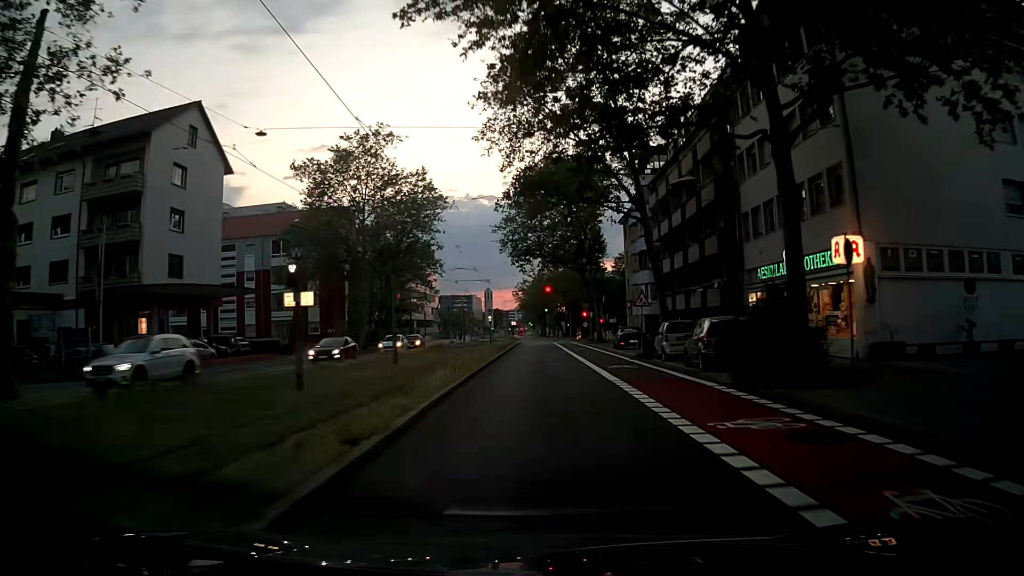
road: secondary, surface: asphalt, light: Dusk
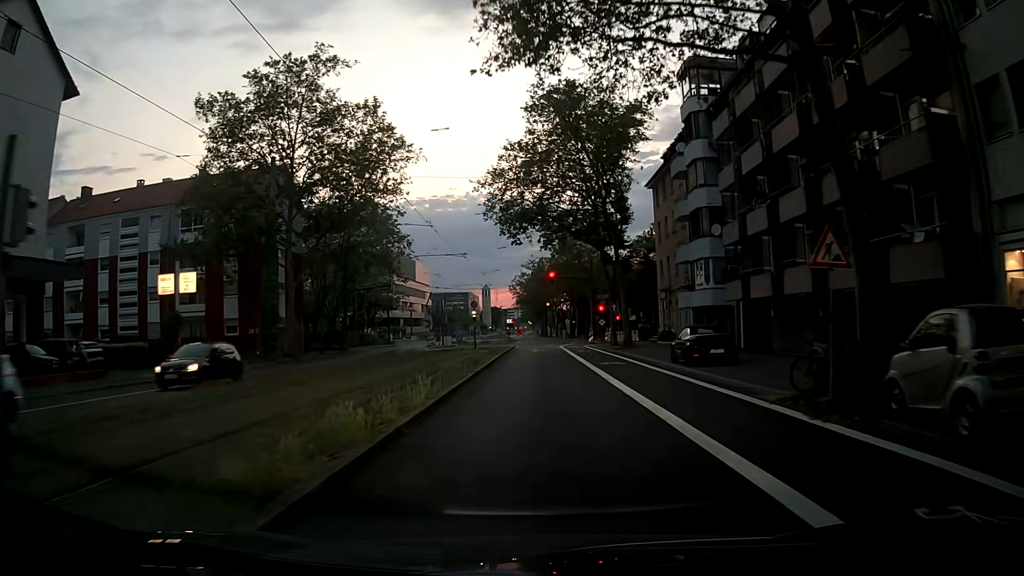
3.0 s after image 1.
(+0.4, +19.5) m; +1°
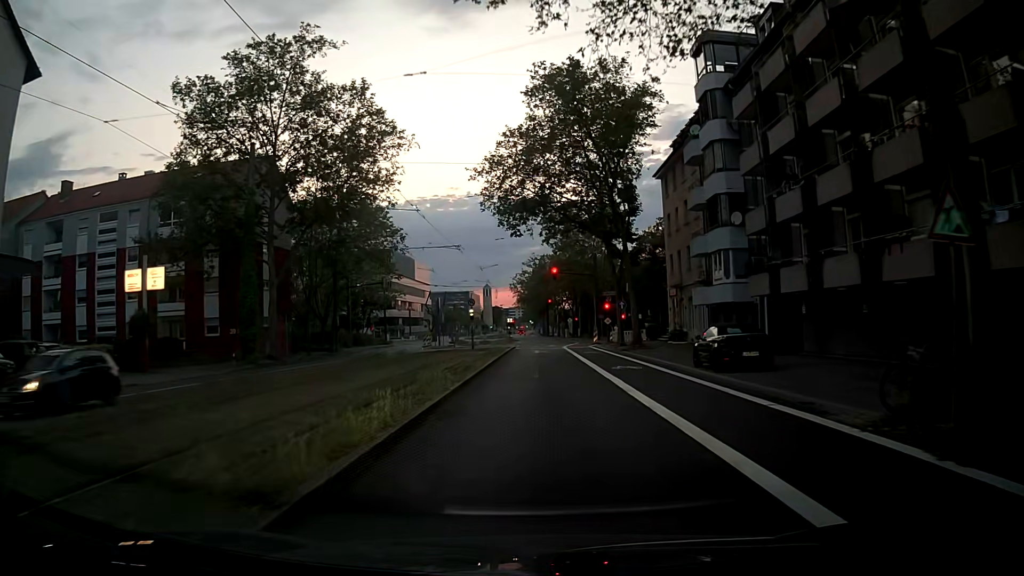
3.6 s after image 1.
(0.0, +3.5) m; -1°
